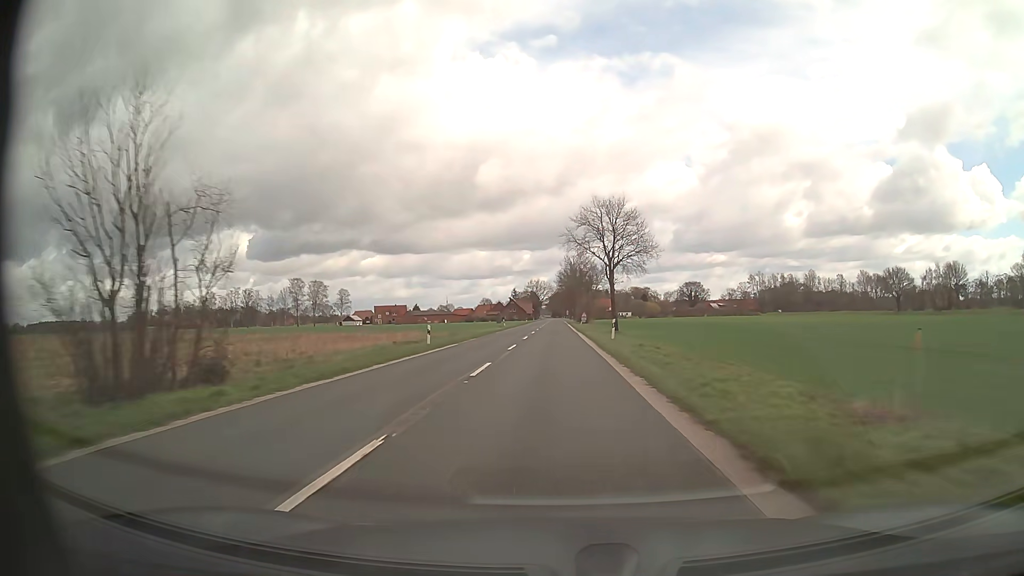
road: secondary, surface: asphalt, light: Day
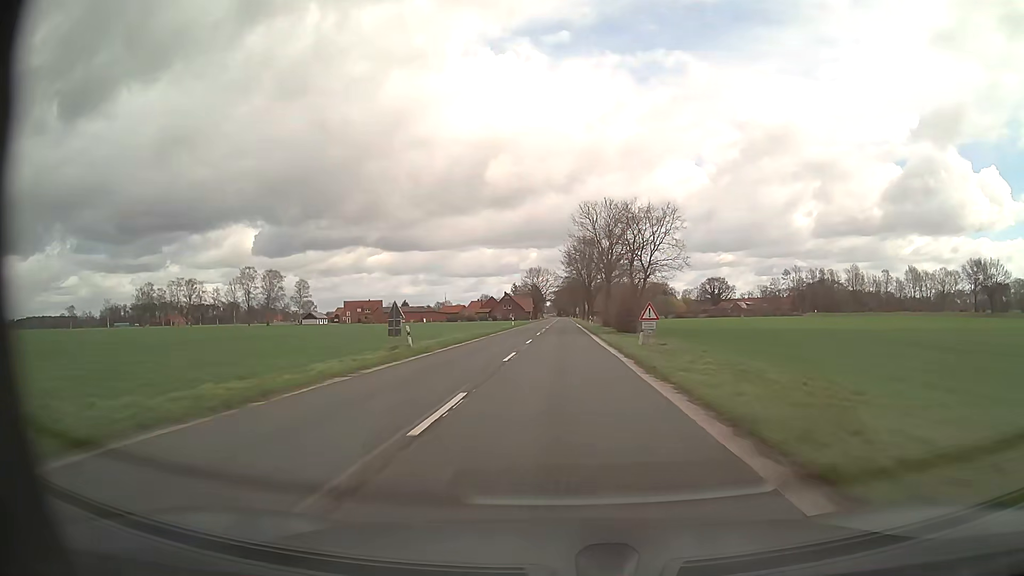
(-0.4, +55.7) m; -1°
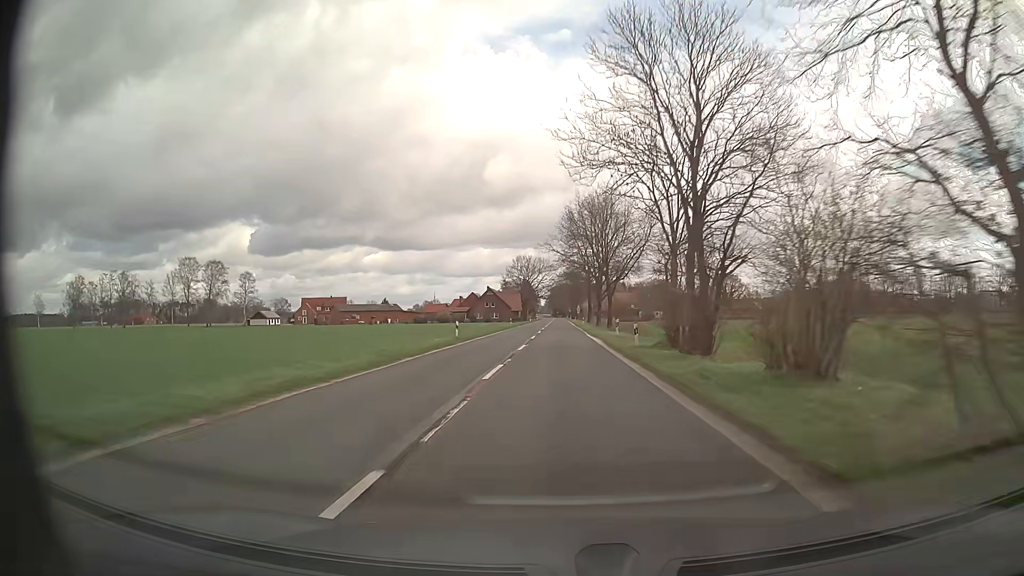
(+0.2, +42.0) m; 0°
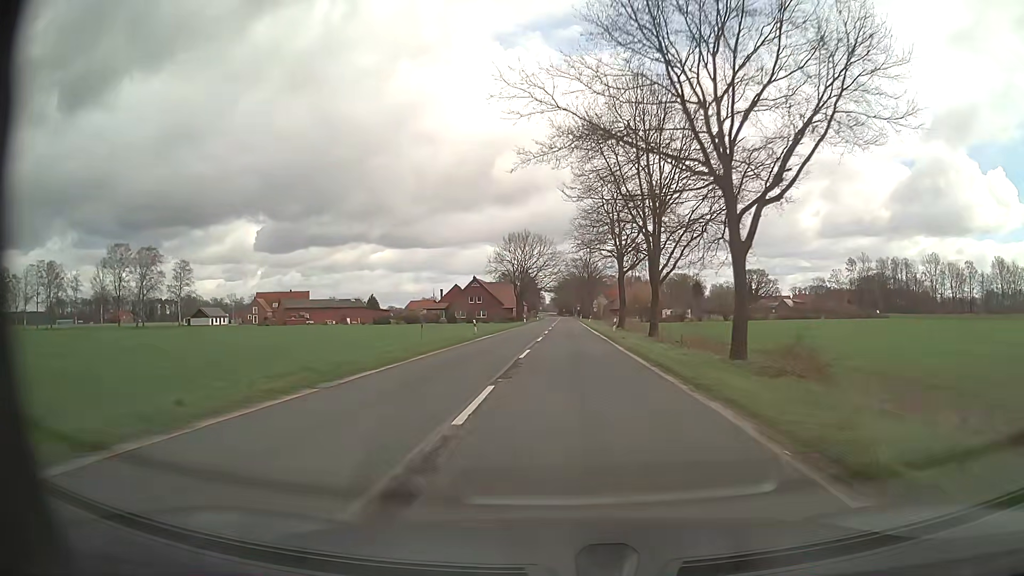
(-0.2, +41.4) m; 0°
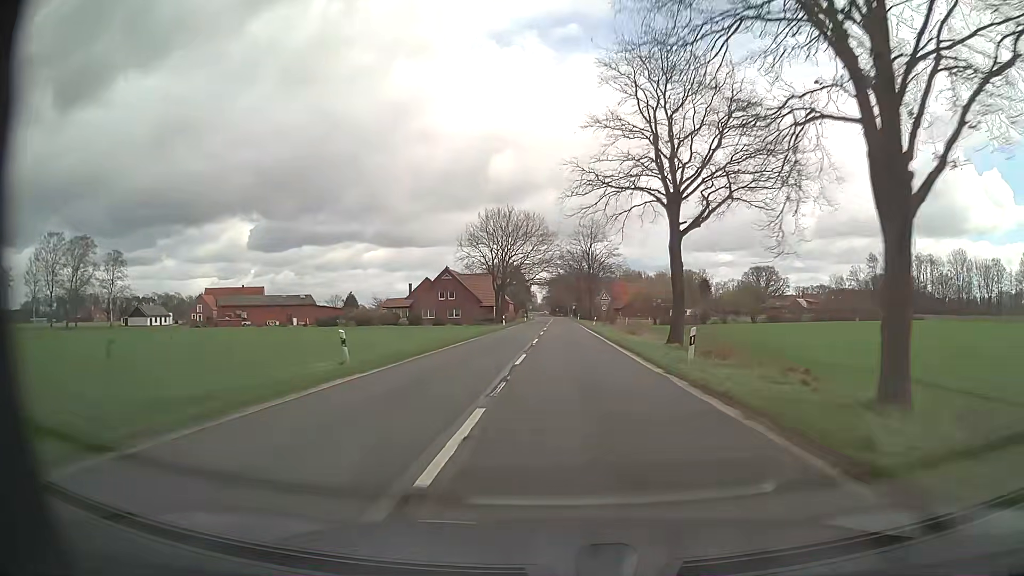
(-0.1, +26.9) m; 0°
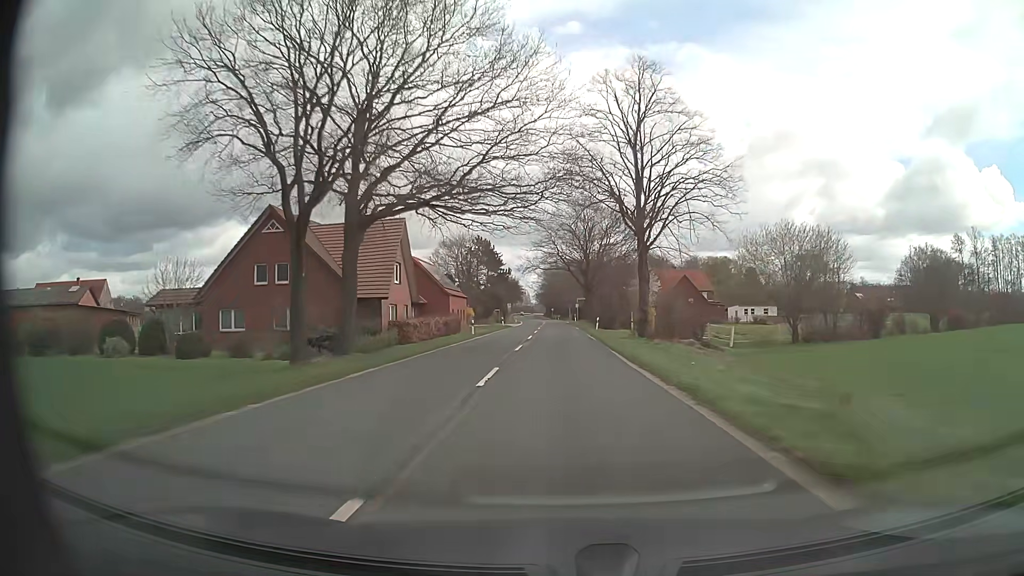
(+0.4, +64.7) m; 0°
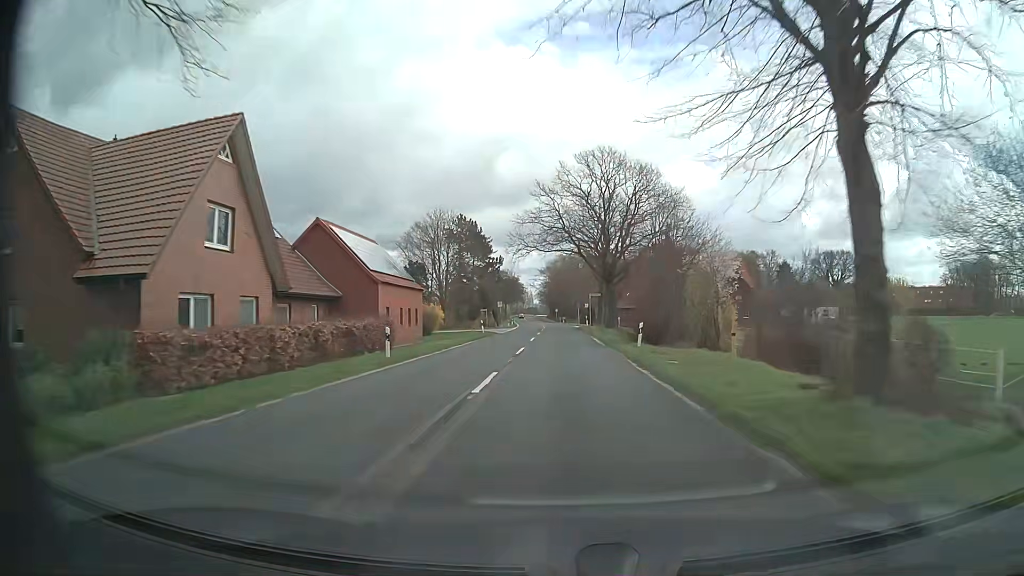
(-0.1, +25.0) m; -1°
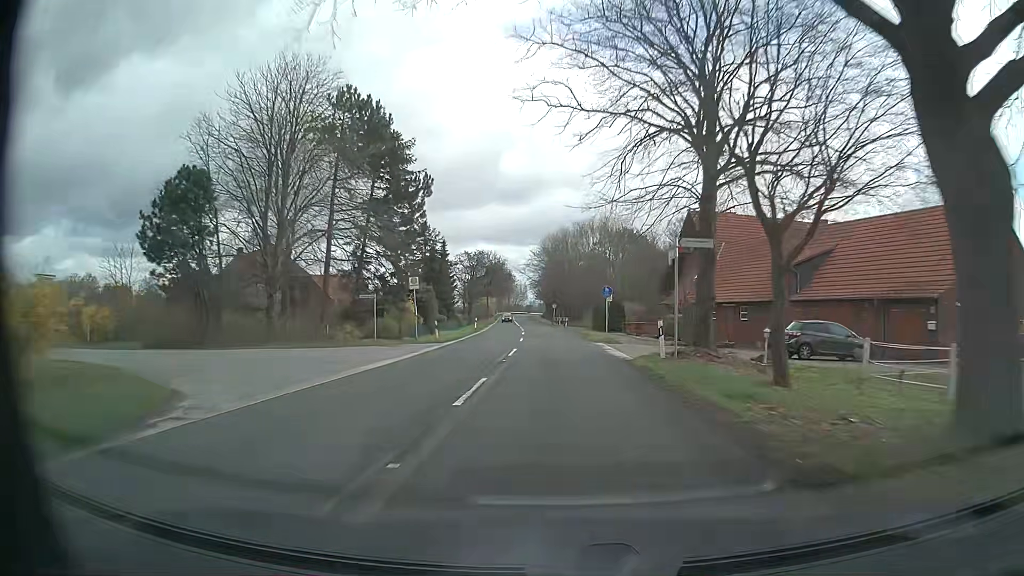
(0.0, +50.0) m; 0°
(0, +10) (0, +20) (0, +30) (0, +40) (-1, +50) (-1, +60) (-2, +70) (-3, +80) (-4, +90) (-5, +100) m
